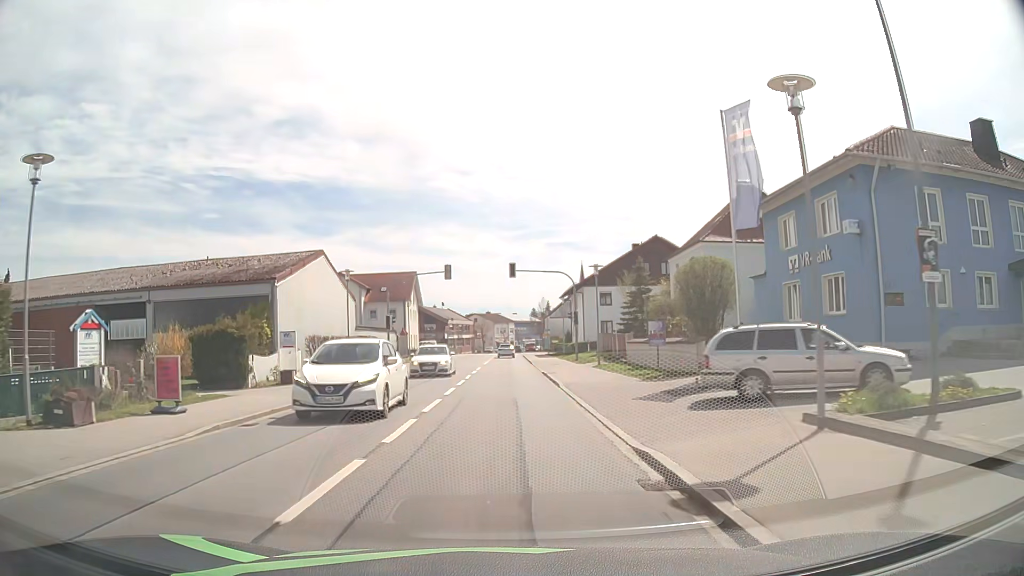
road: primary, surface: asphalt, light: Day
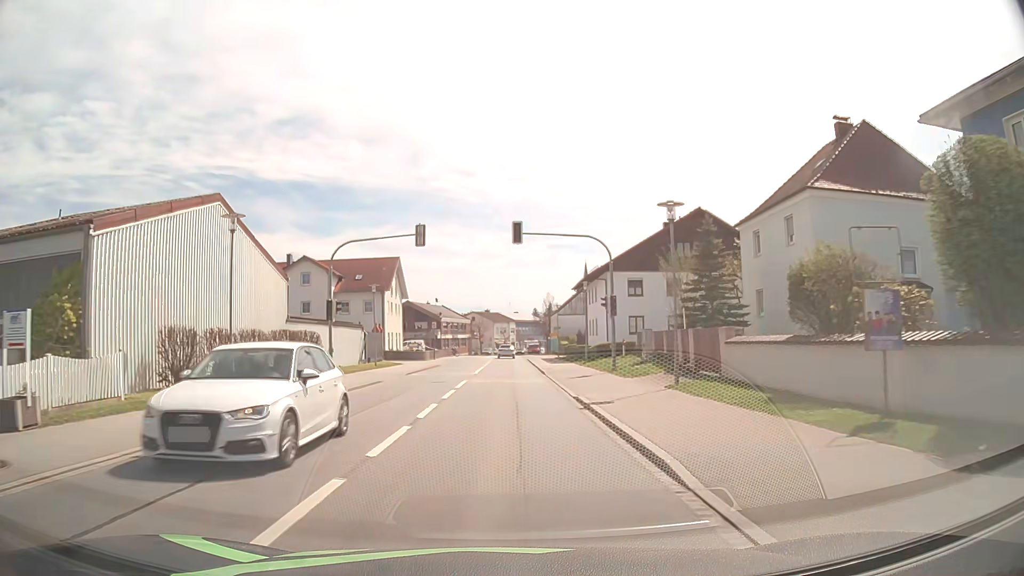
(-0.1, +15.0) m; 0°
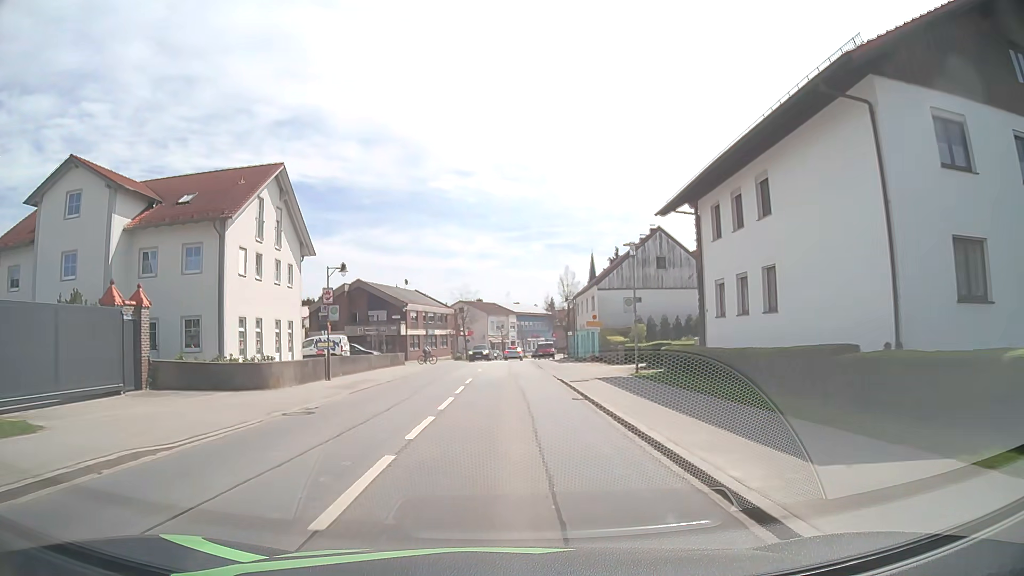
(0.0, +39.3) m; 0°
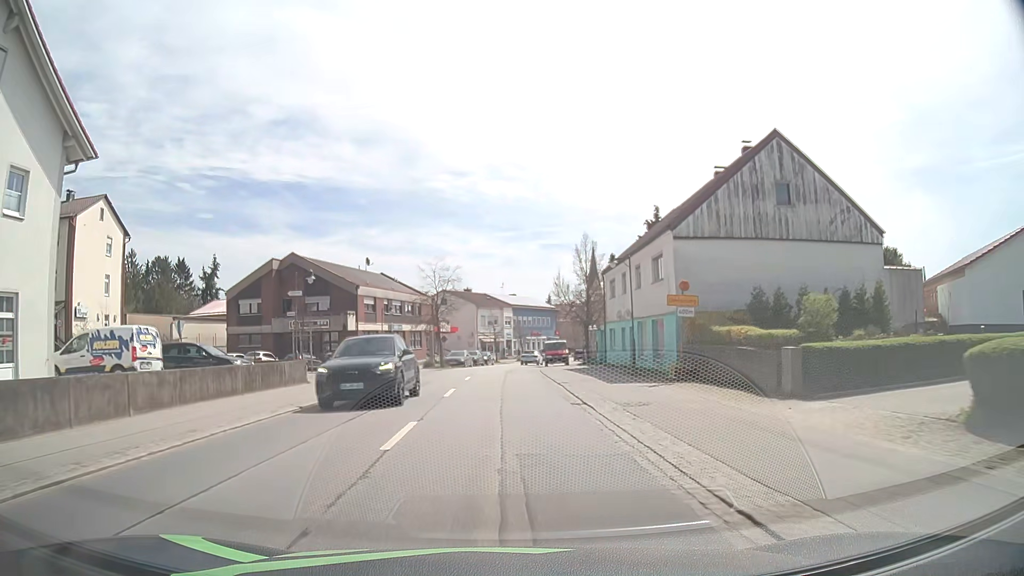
(+0.2, +23.7) m; +1°
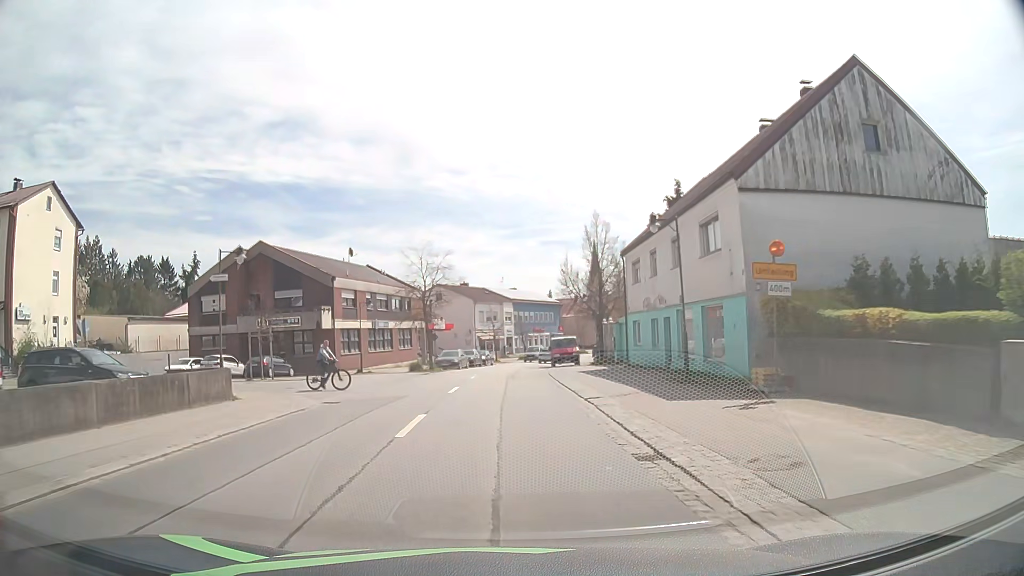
(0.0, +7.6) m; 0°
